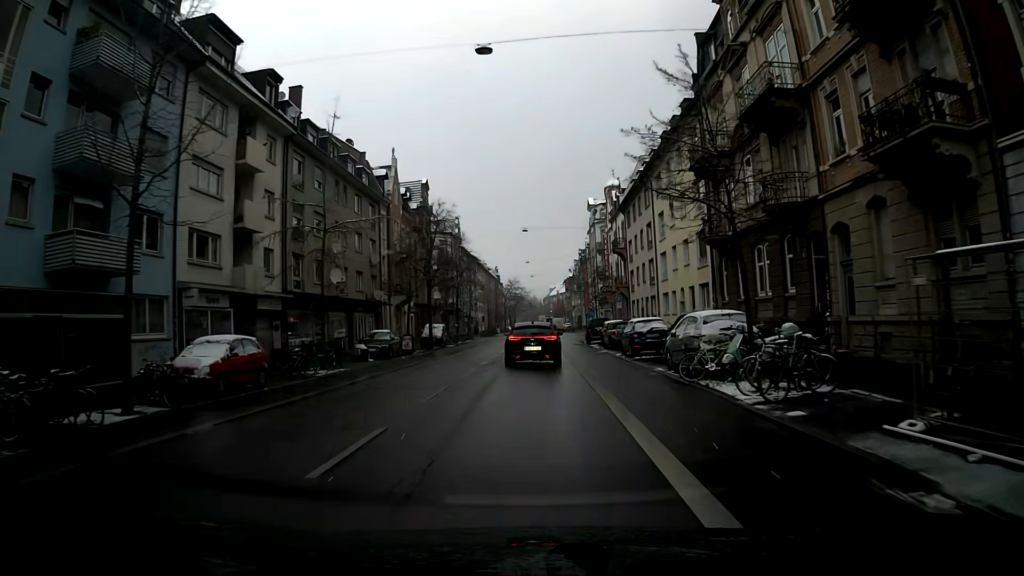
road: secondary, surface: asphalt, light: Day
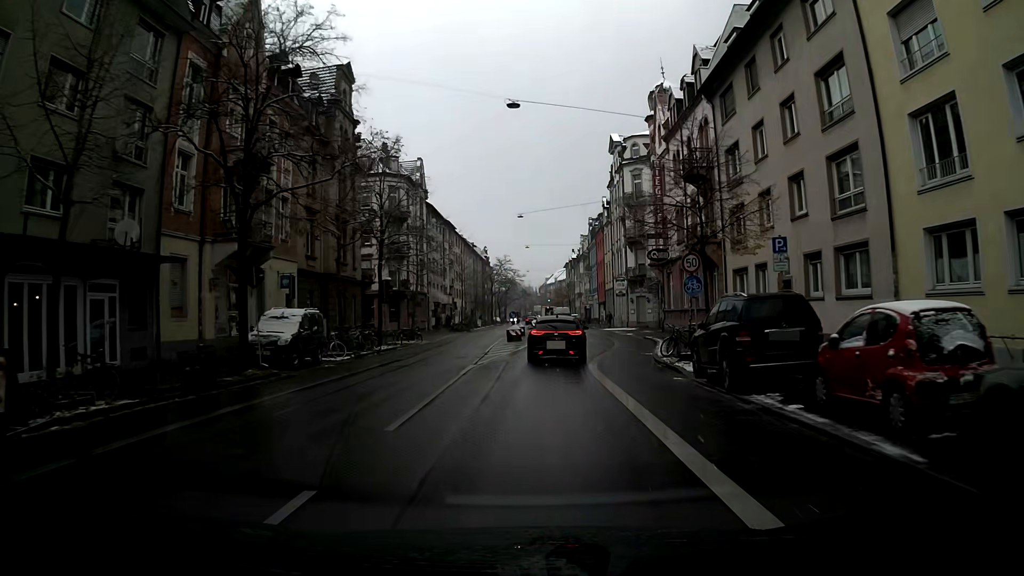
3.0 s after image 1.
(+0.1, +33.6) m; +1°
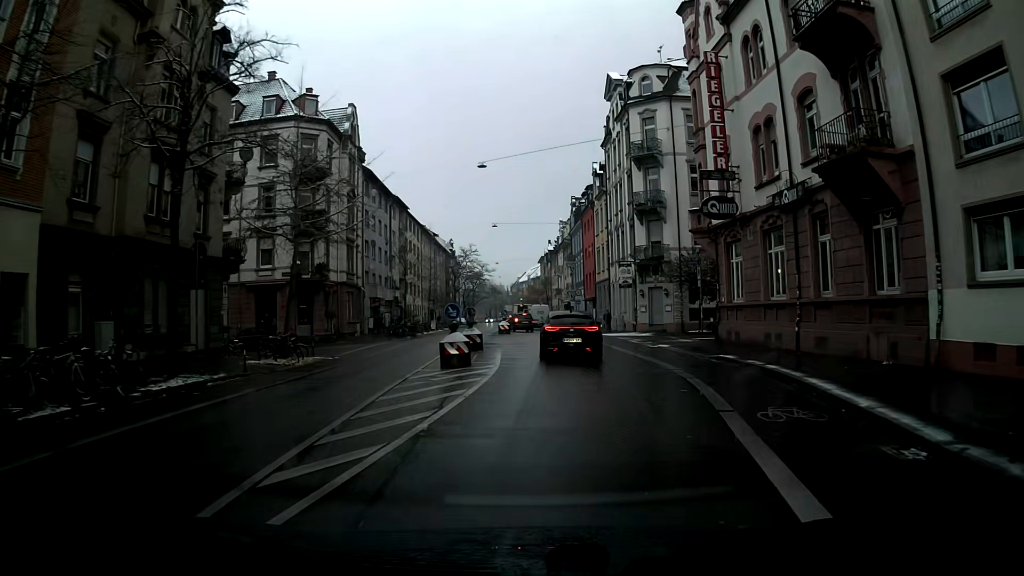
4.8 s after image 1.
(+0.3, +19.2) m; +2°
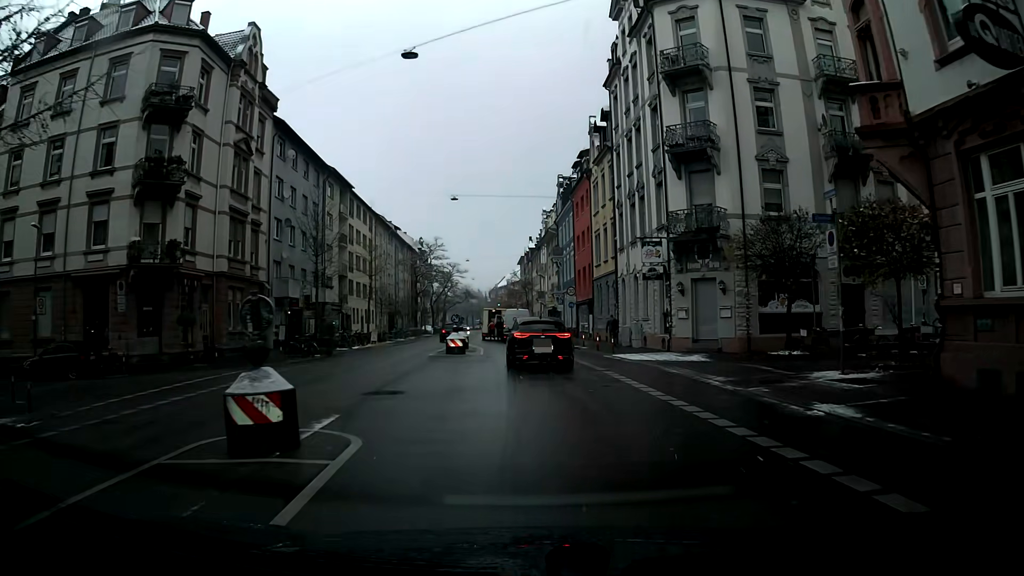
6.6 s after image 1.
(+0.2, +17.6) m; 0°
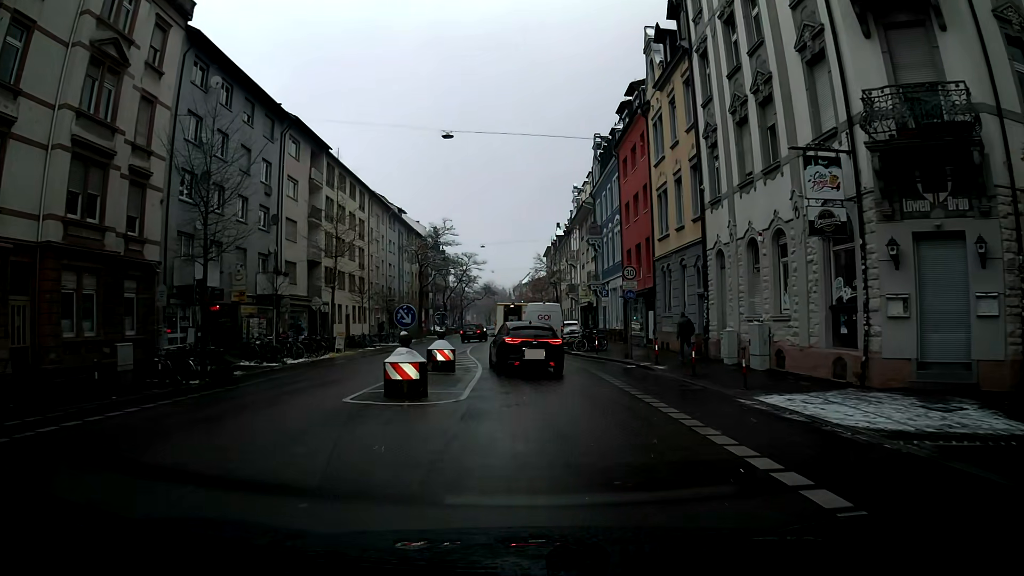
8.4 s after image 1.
(-0.2, +15.3) m; -2°
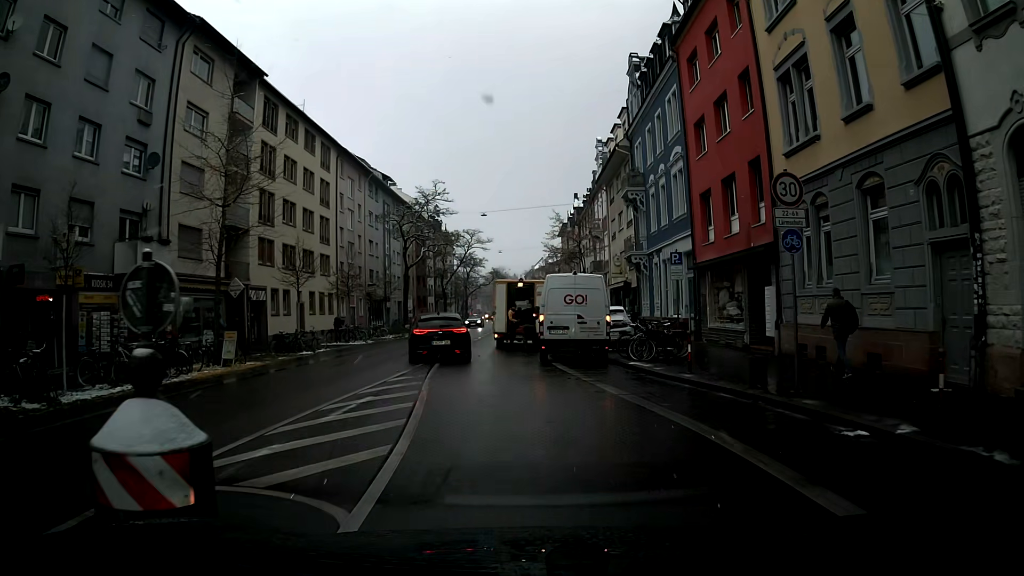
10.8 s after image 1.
(-0.2, +15.0) m; -1°
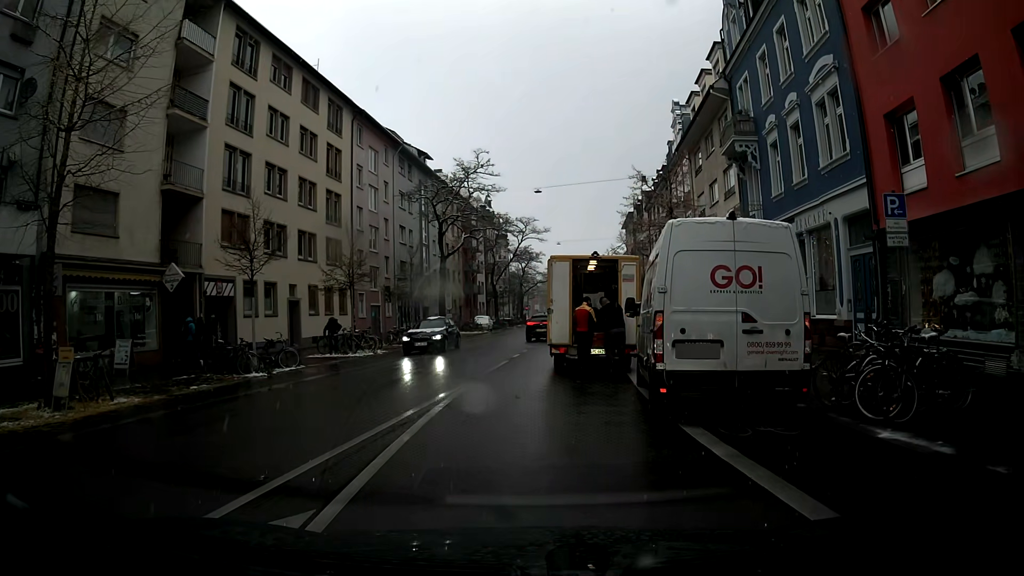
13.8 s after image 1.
(-0.1, +10.7) m; -3°
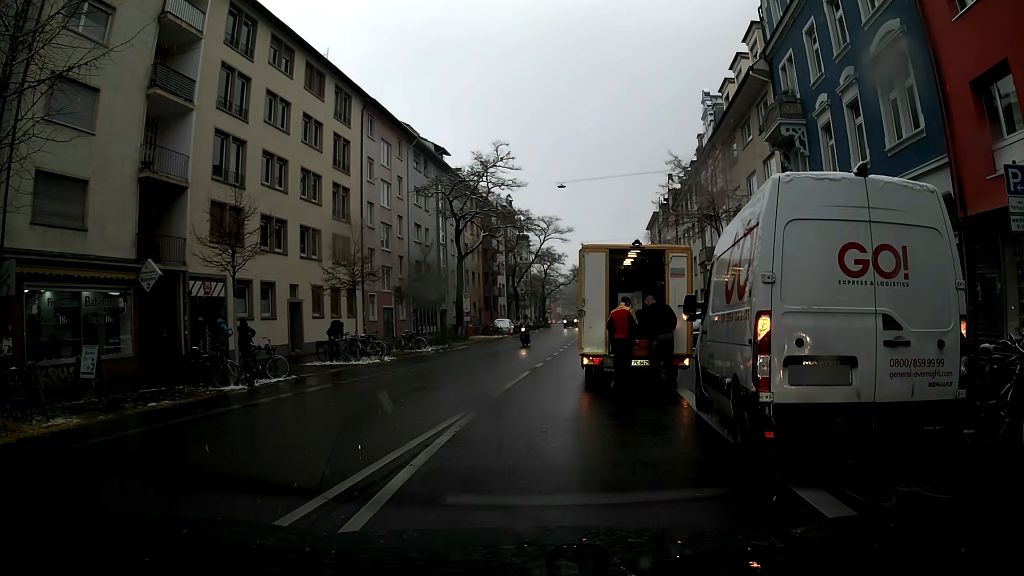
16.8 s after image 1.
(-0.1, +2.8) m; -2°
